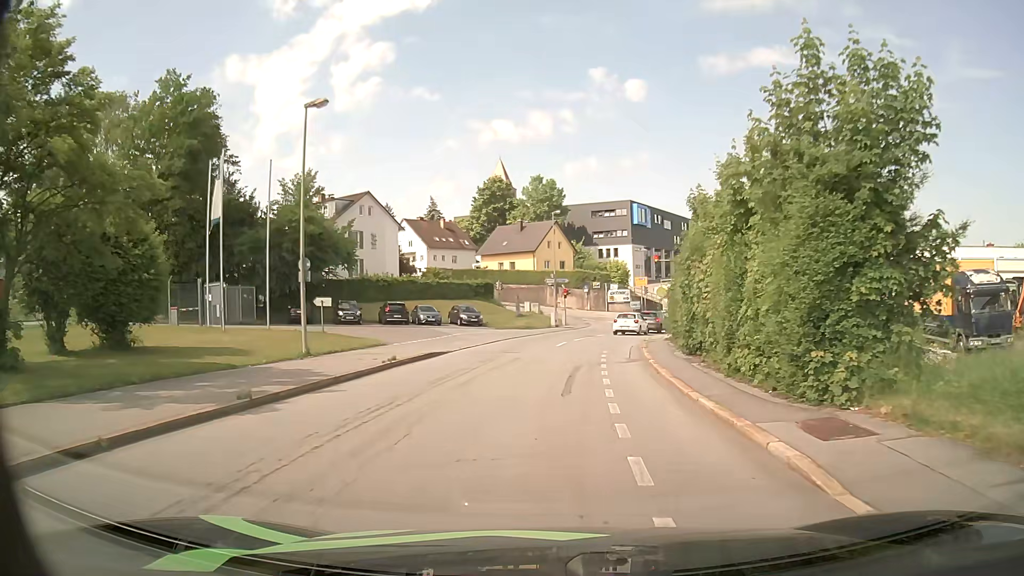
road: residential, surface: asphalt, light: Day
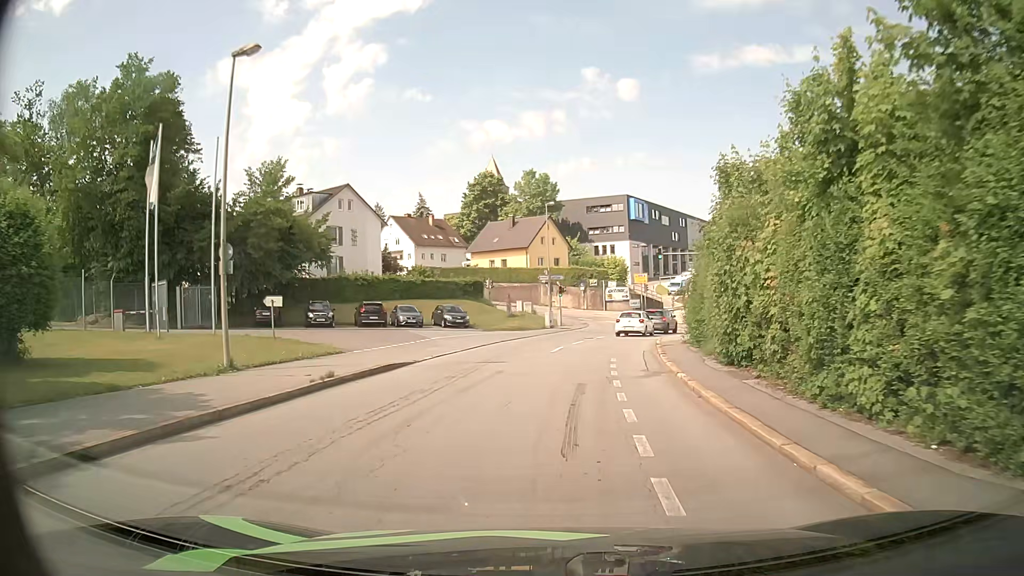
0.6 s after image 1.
(0.0, +4.9) m; 0°
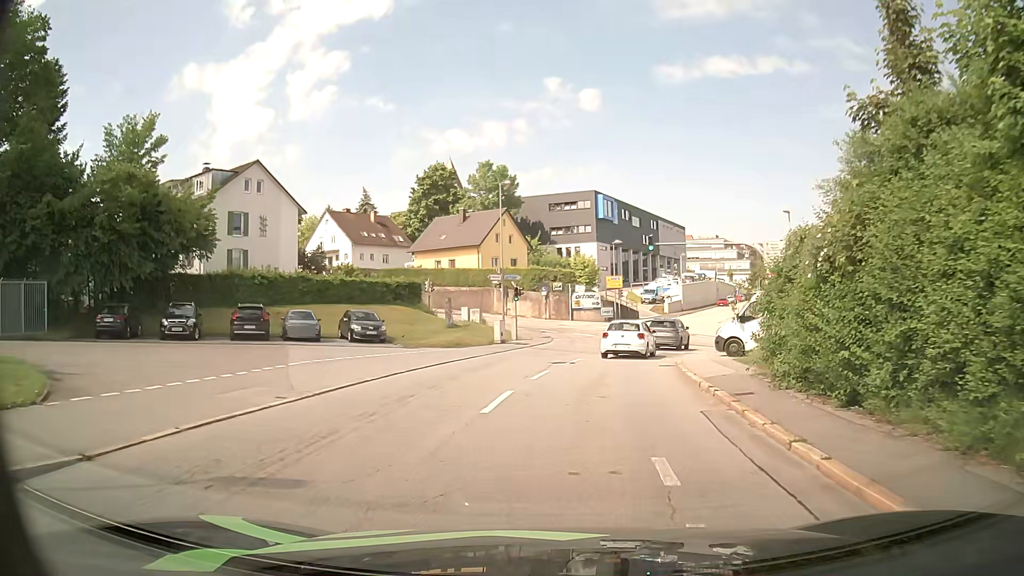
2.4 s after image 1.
(+0.3, +13.1) m; +4°
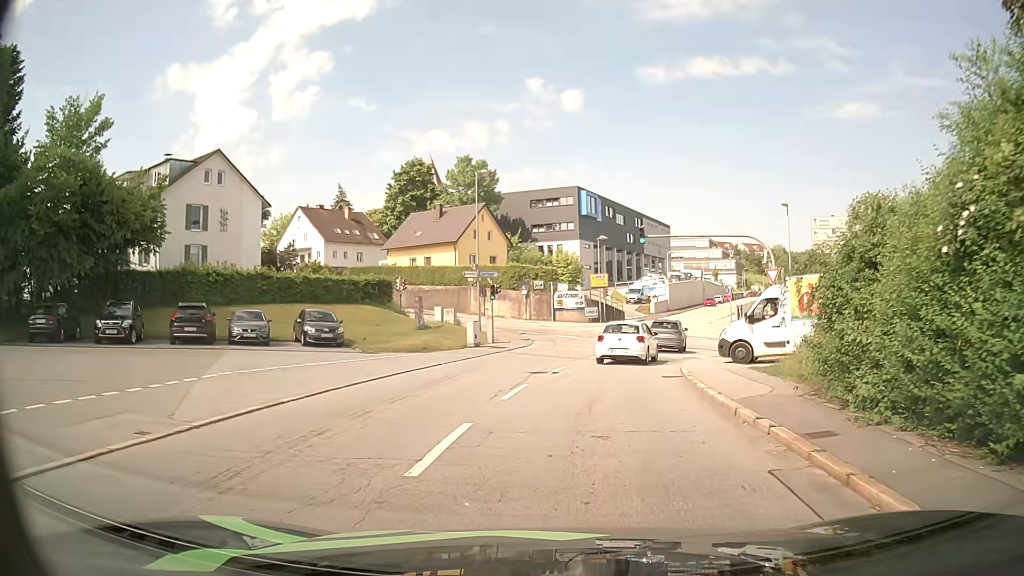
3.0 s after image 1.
(0.0, +3.8) m; +2°
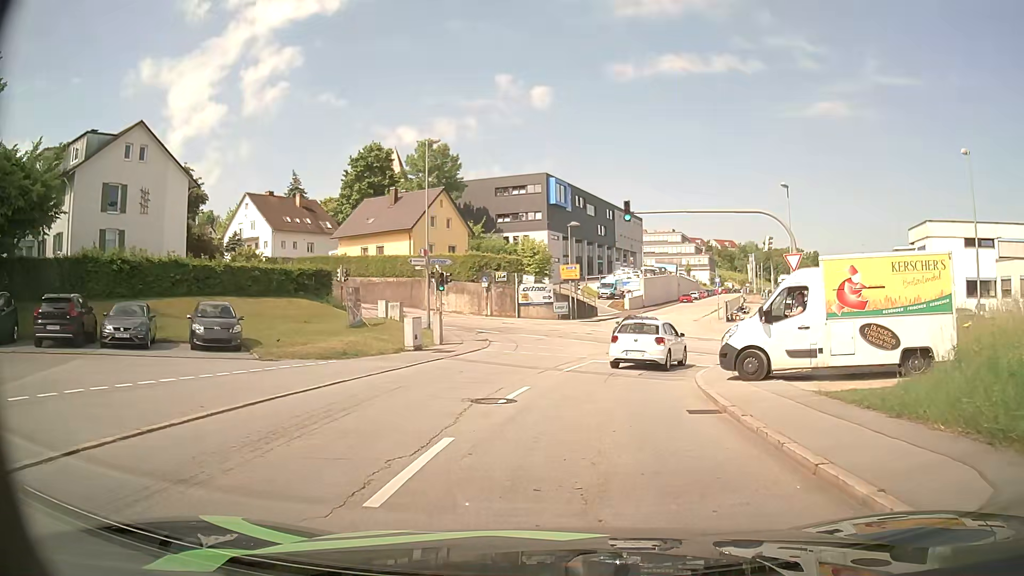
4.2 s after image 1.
(+0.1, +6.8) m; +3°
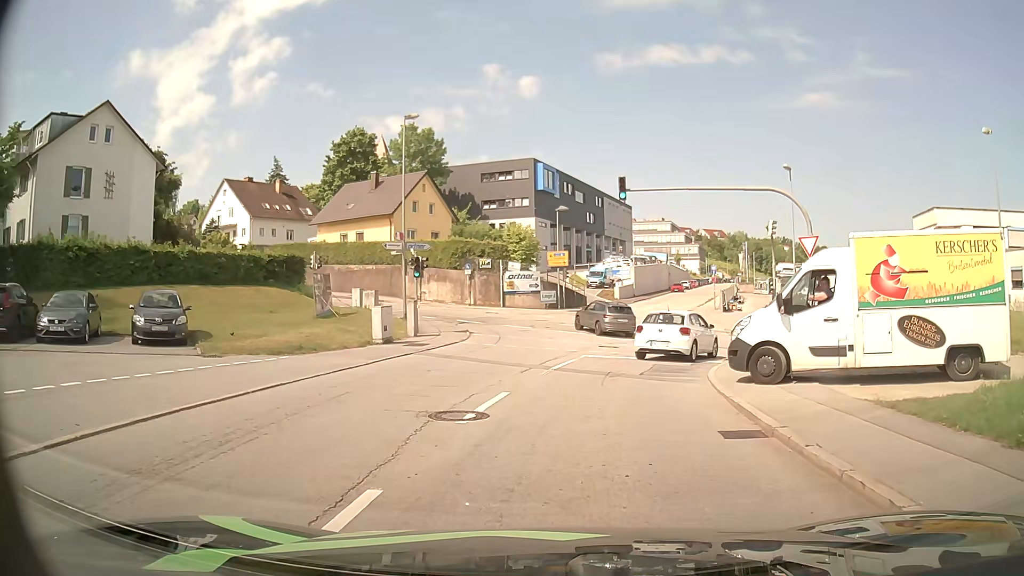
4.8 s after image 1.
(0.0, +2.7) m; +1°
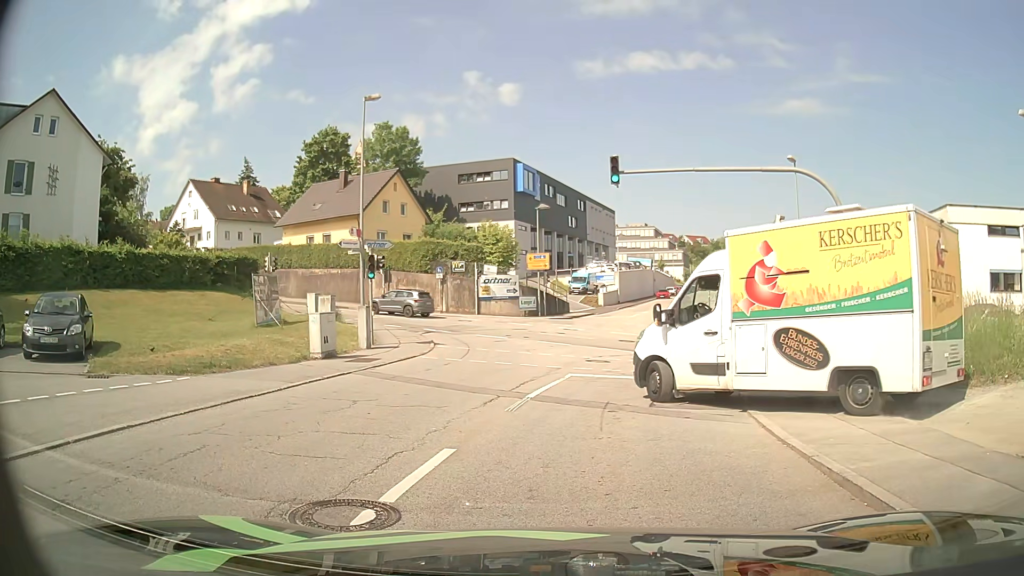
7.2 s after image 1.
(0.0, +4.0) m; 0°
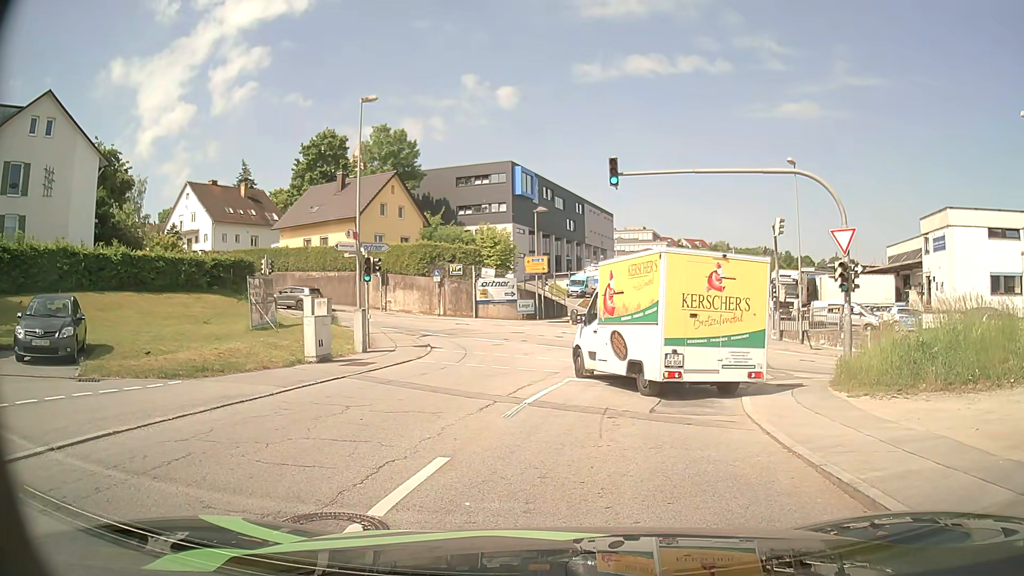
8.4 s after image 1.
(0.0, +0.3) m; 0°
